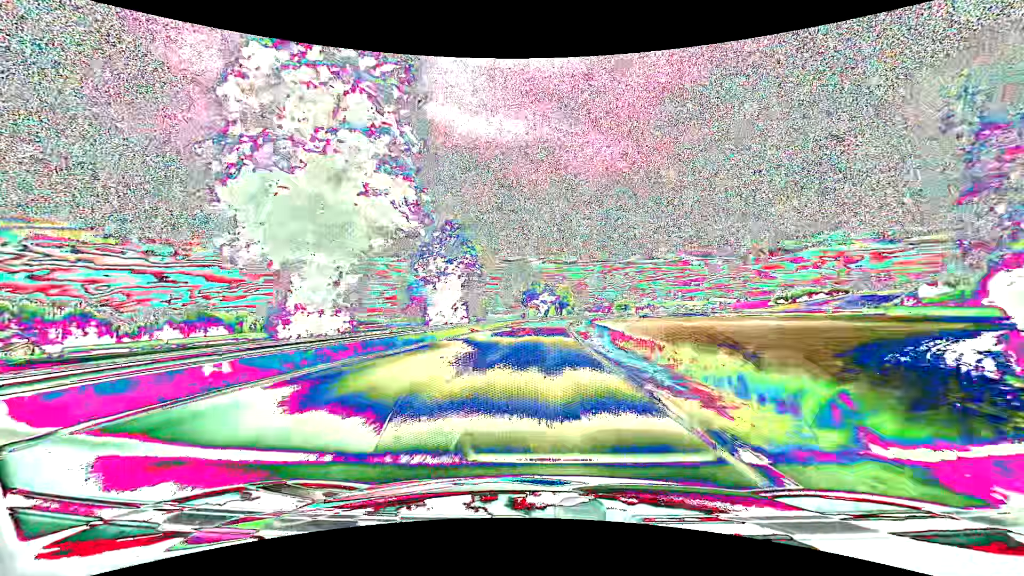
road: primary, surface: asphalt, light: Day
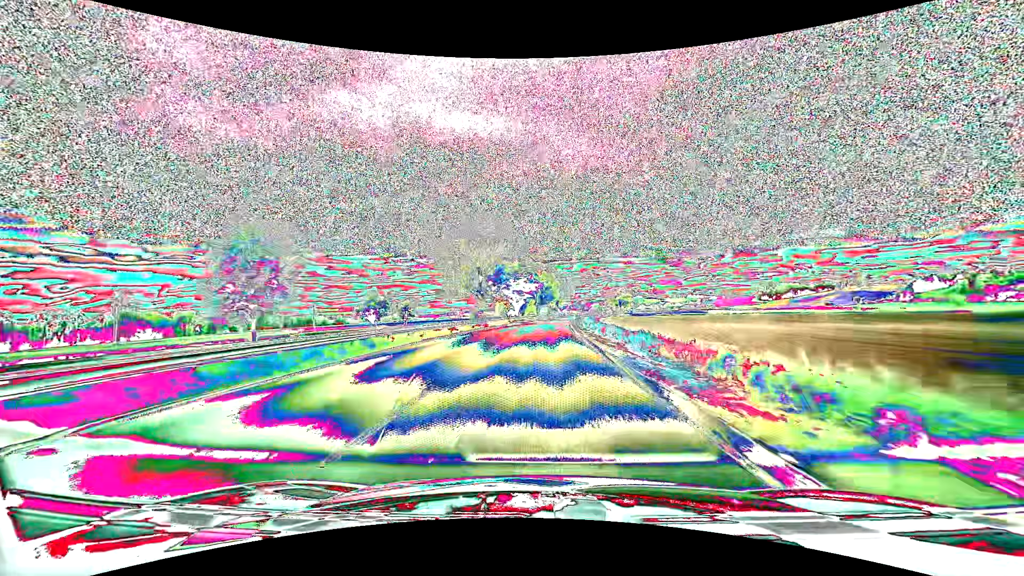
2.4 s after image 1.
(+1.0, +52.9) m; +3°
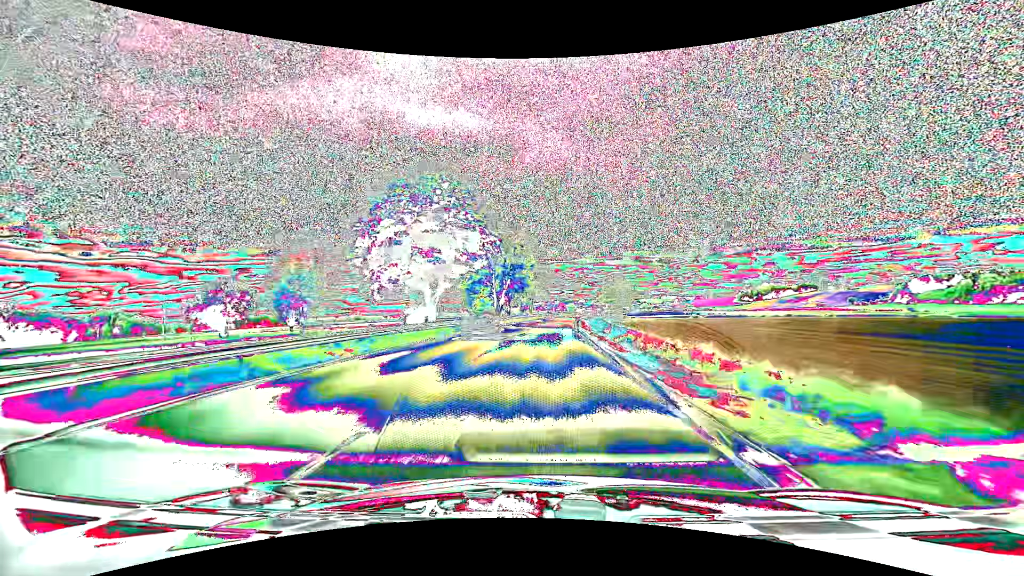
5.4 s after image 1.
(+1.6, +62.1) m; +3°
(0, +10) (0, +20) (+1, +30) (+1, +40) (+2, +50) (+2, +60) (+3, +70) (+4, +80) (+5, +90) (+5, +100) m
